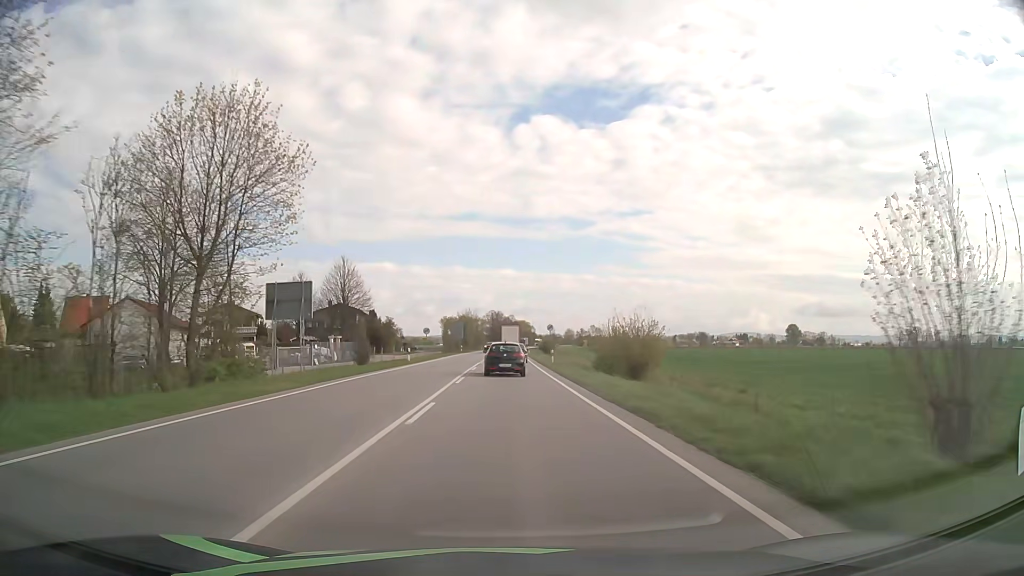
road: primary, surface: asphalt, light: Day
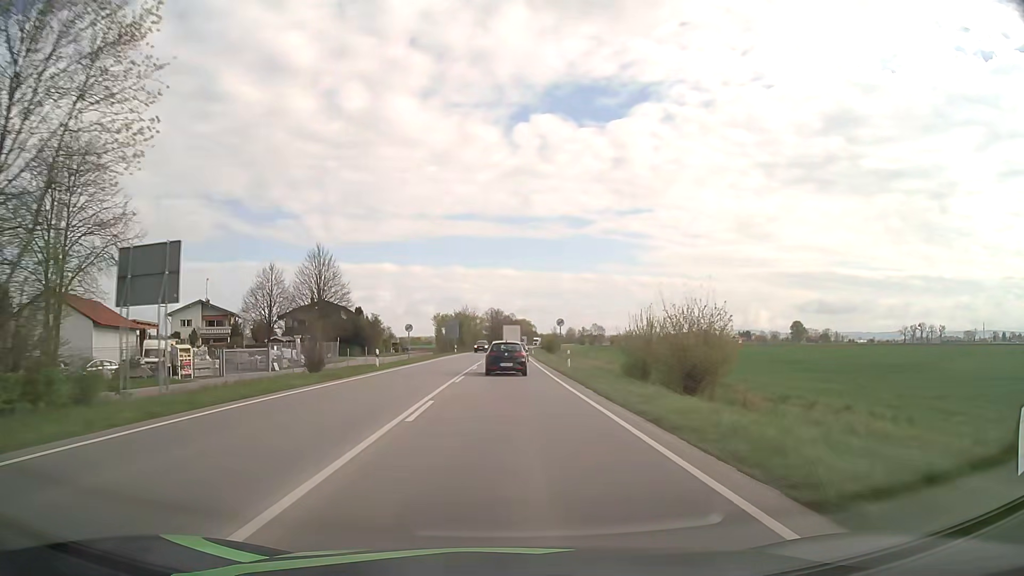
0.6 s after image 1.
(0.0, +11.7) m; 0°
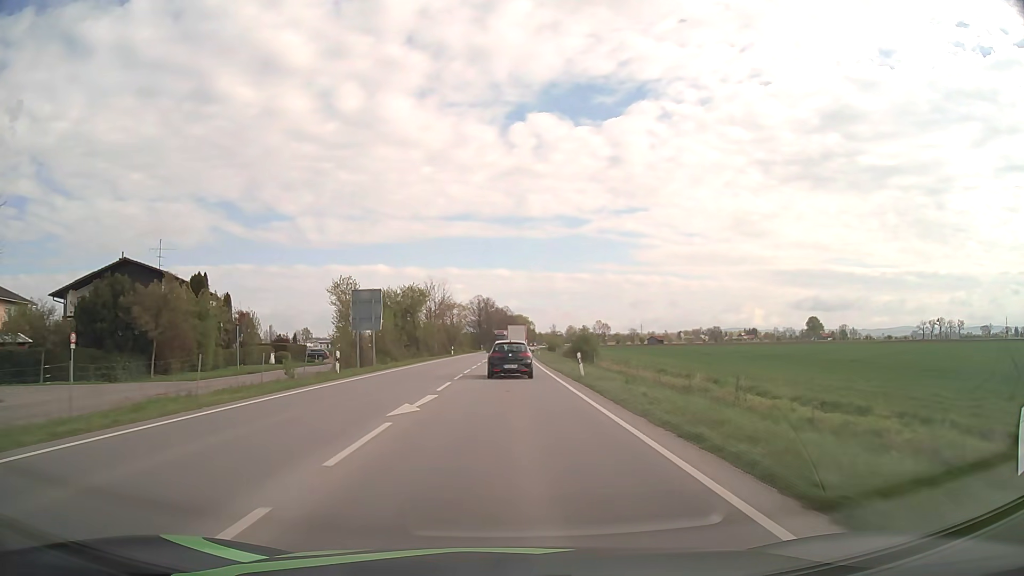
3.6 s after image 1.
(+0.1, +58.2) m; +1°
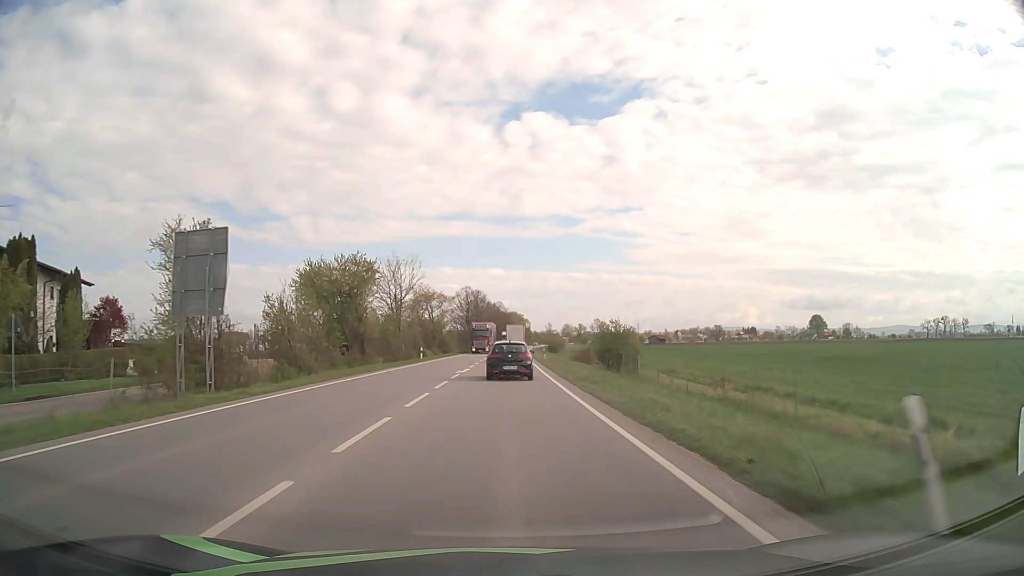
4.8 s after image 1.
(+0.1, +22.9) m; +1°
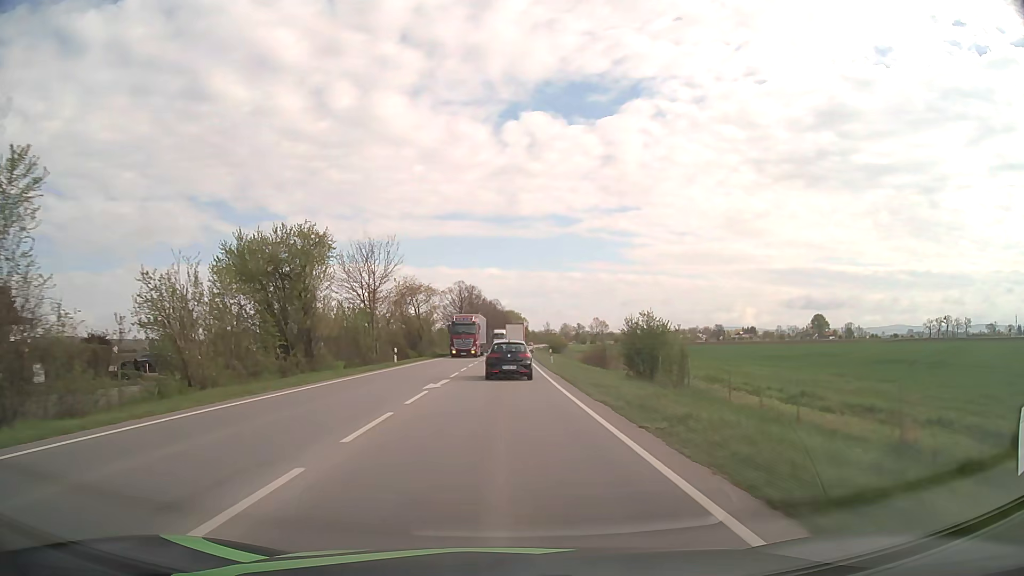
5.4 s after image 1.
(0.0, +11.3) m; 0°
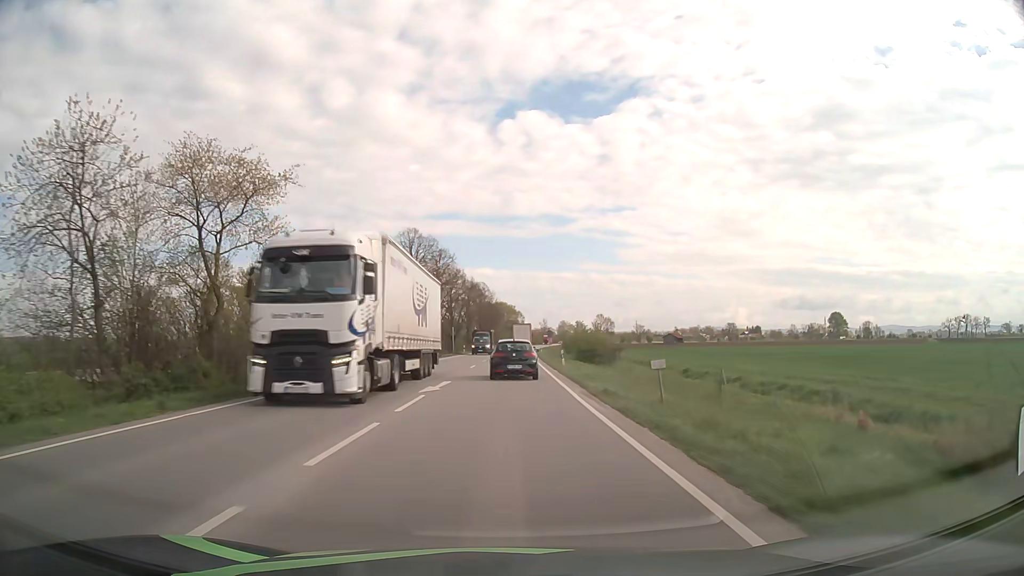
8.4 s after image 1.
(+0.2, +55.8) m; +1°
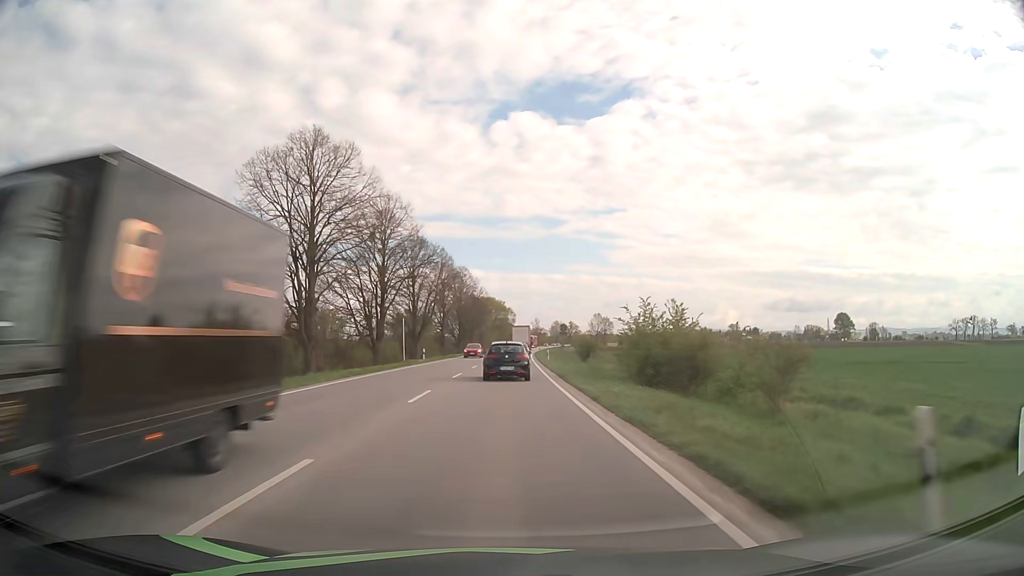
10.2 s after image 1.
(+0.3, +32.5) m; +1°
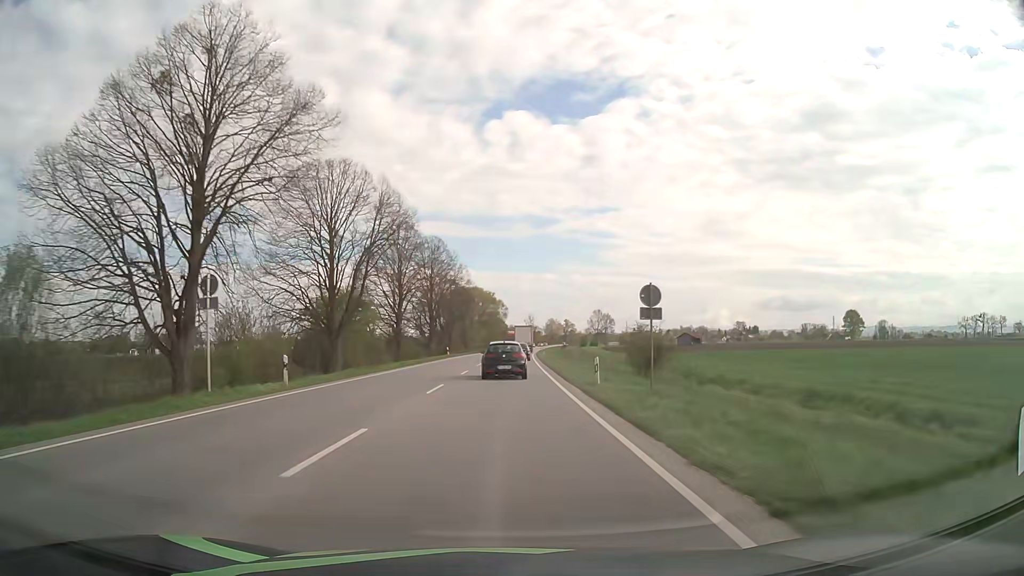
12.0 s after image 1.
(+0.2, +32.6) m; +1°
(0, +10) (0, +20) (0, +30) (+1, +40) (+1, +50) (+1, +60) (+1, +70) (+2, +80) (+2, +90) (+3, +100) m
